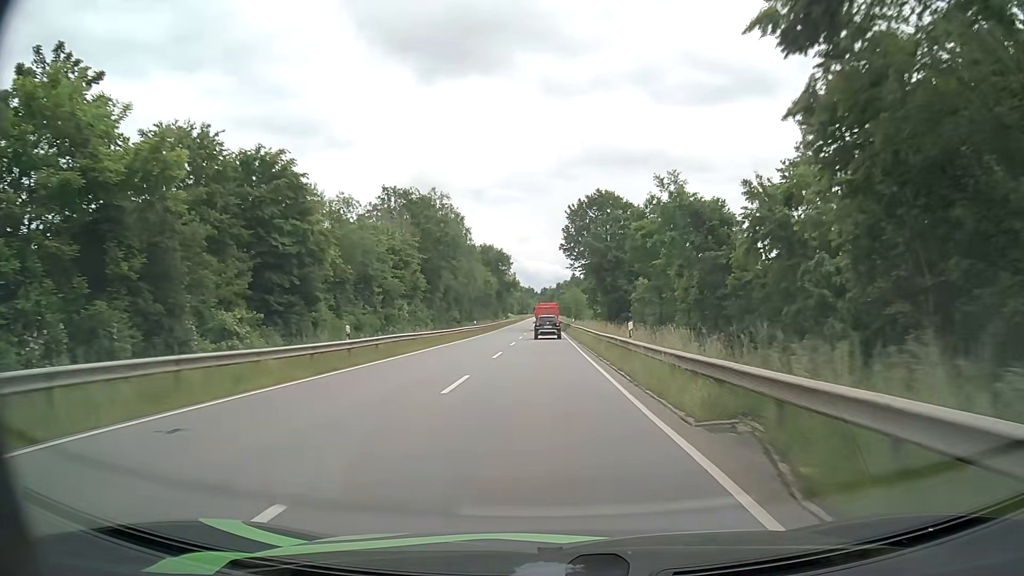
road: secondary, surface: asphalt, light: Day
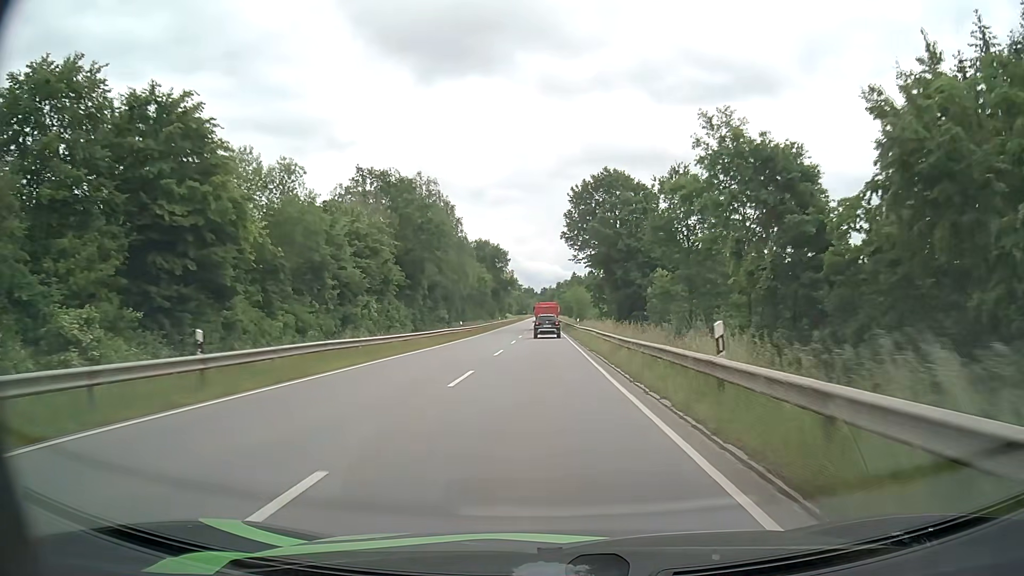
(0.0, +10.8) m; 0°
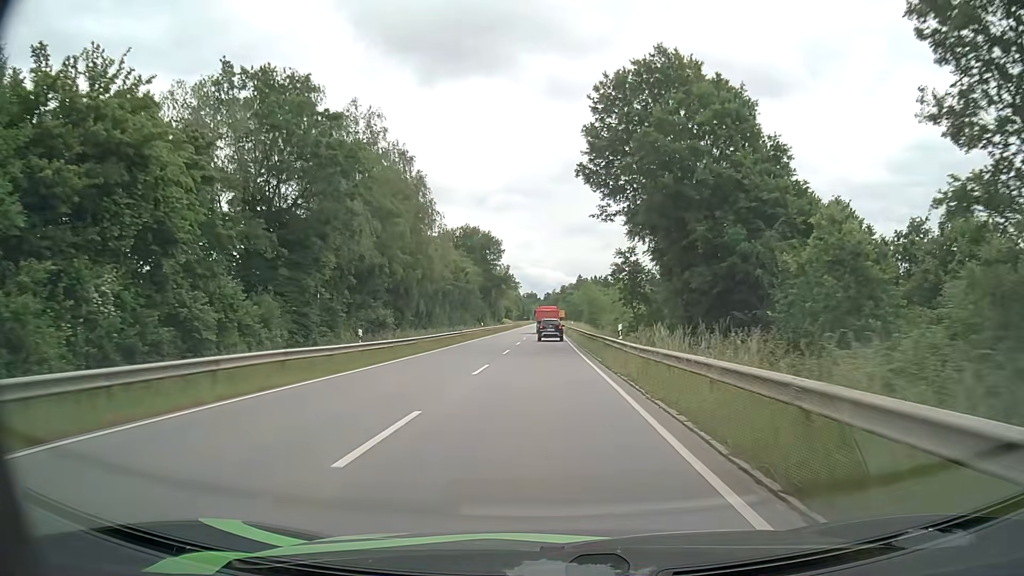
(+0.1, +31.5) m; 0°
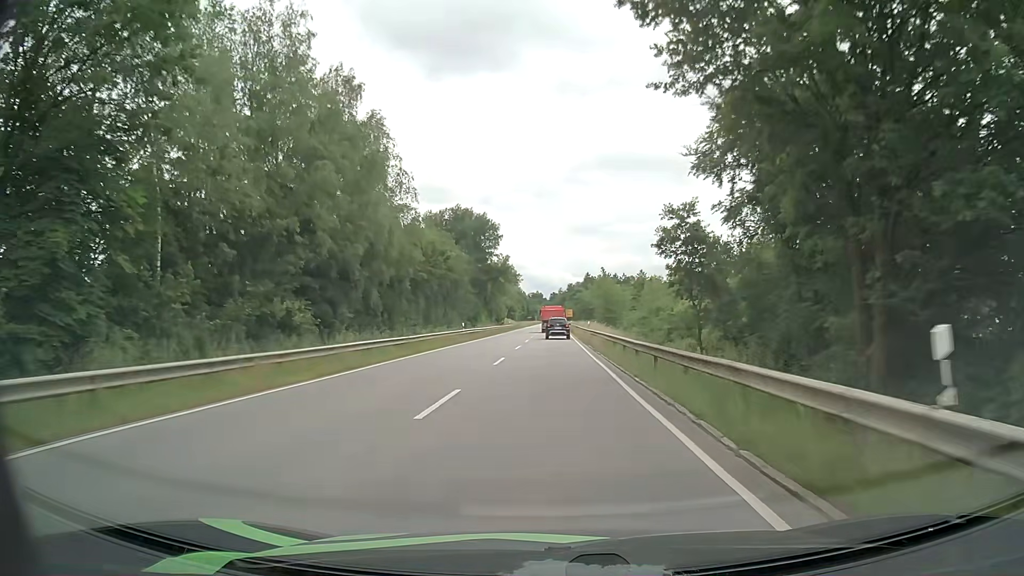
(0.0, +20.8) m; 0°
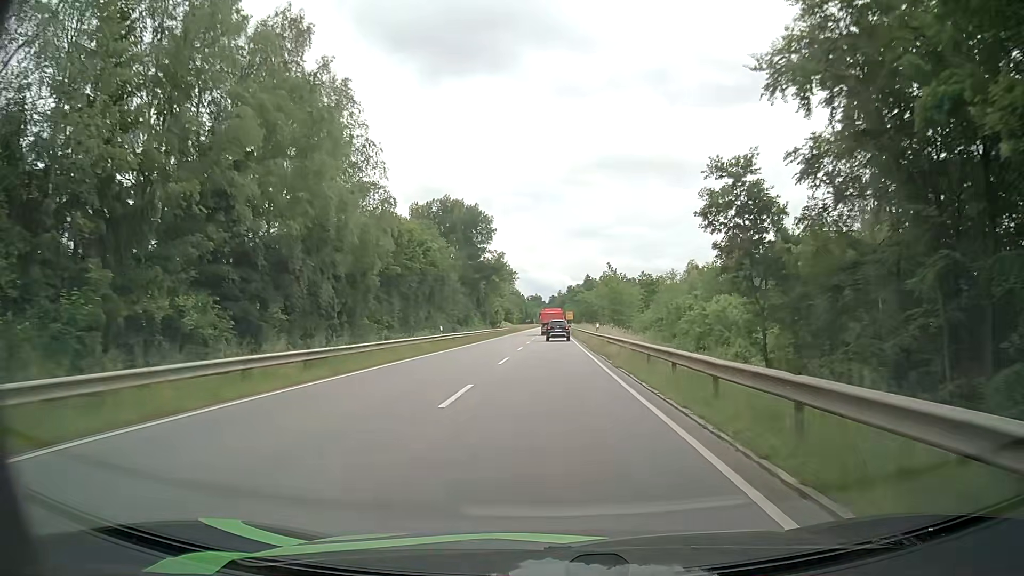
(0.0, +10.5) m; 0°
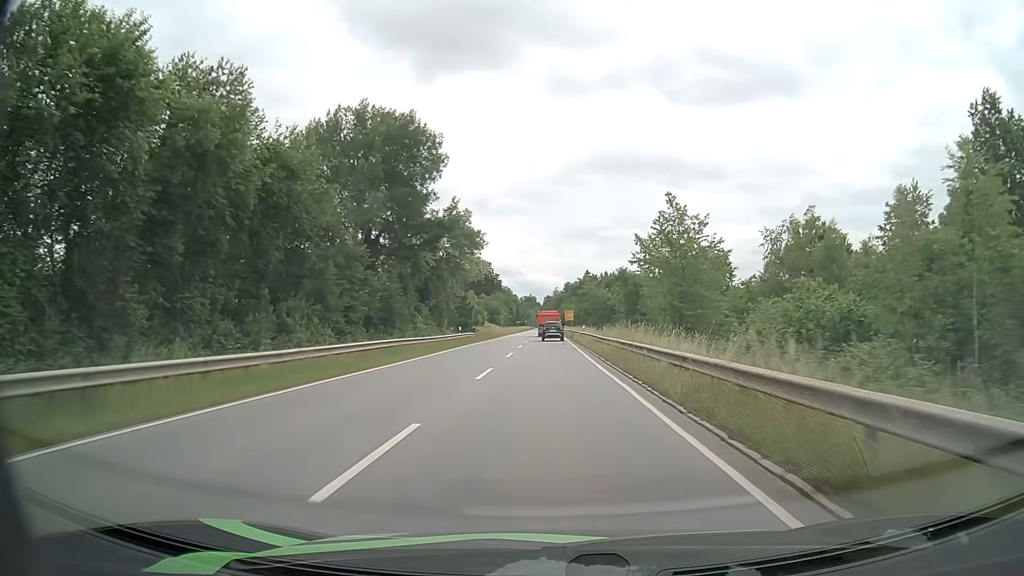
(+0.5, +42.1) m; +1°
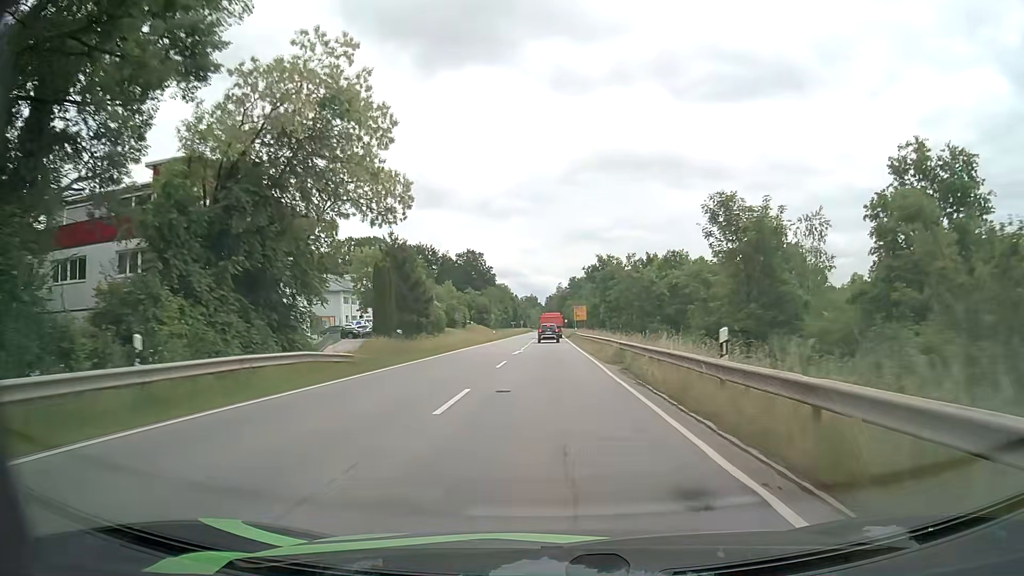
(-0.1, +42.8) m; 0°
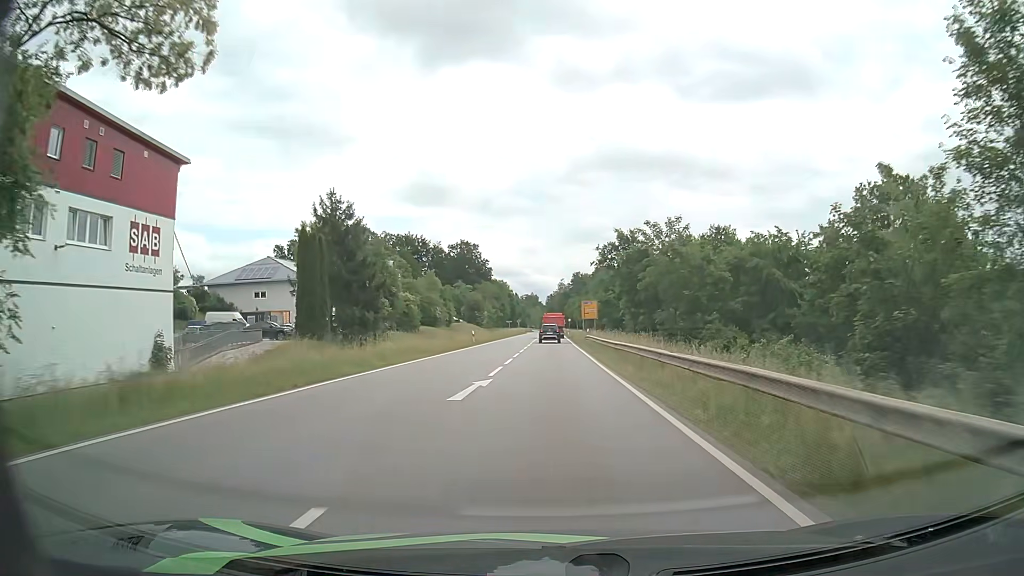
(0.0, +21.6) m; 0°
(0, +10) (0, +20) (0, +30) (0, +40) (0, +50) (0, +60) (0, +70) (0, +80) (+1, +90) (+1, +100) m
